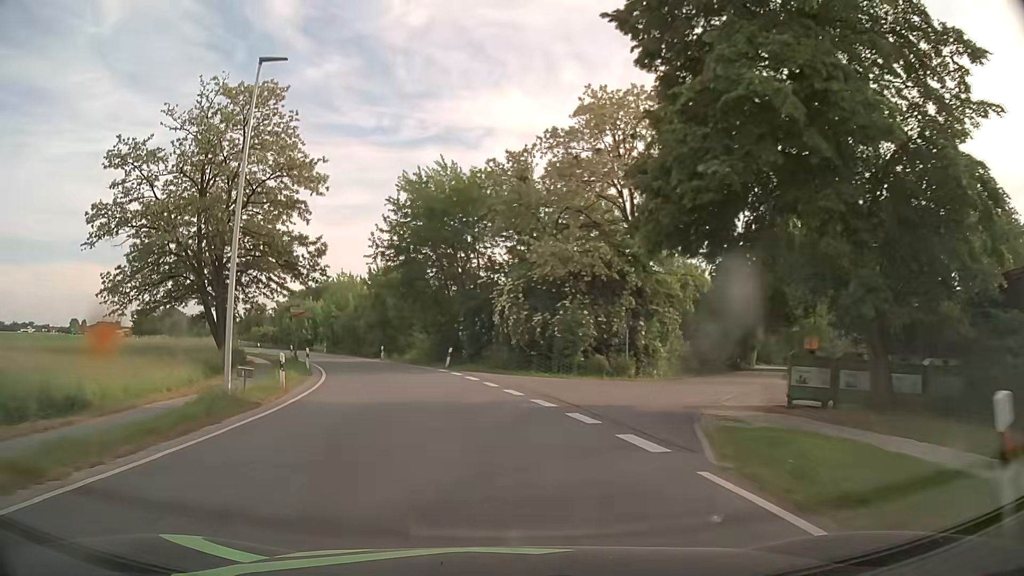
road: secondary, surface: asphalt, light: Day
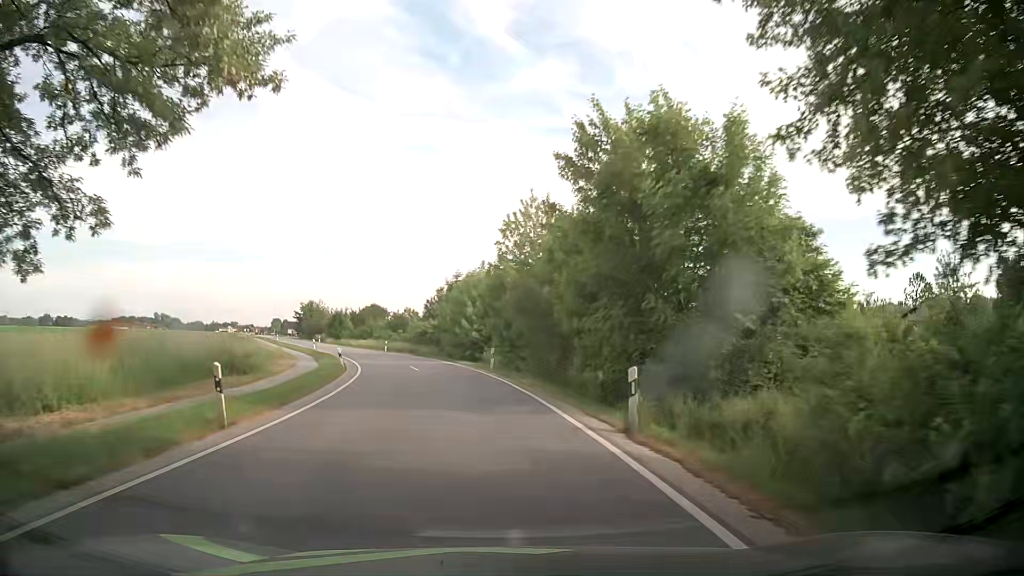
(-6.7, +37.2) m; -20°
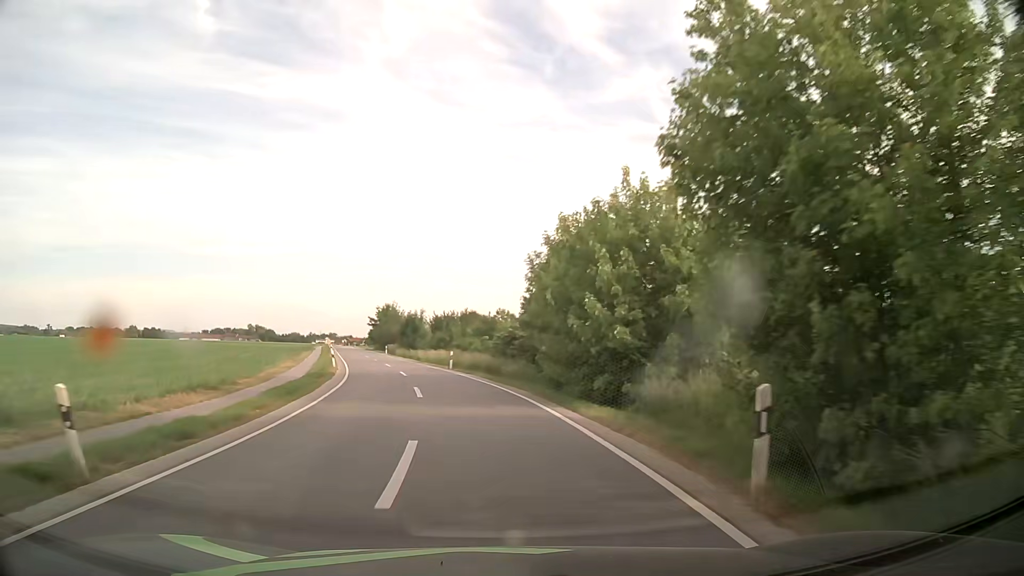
(-1.5, +24.6) m; -8°
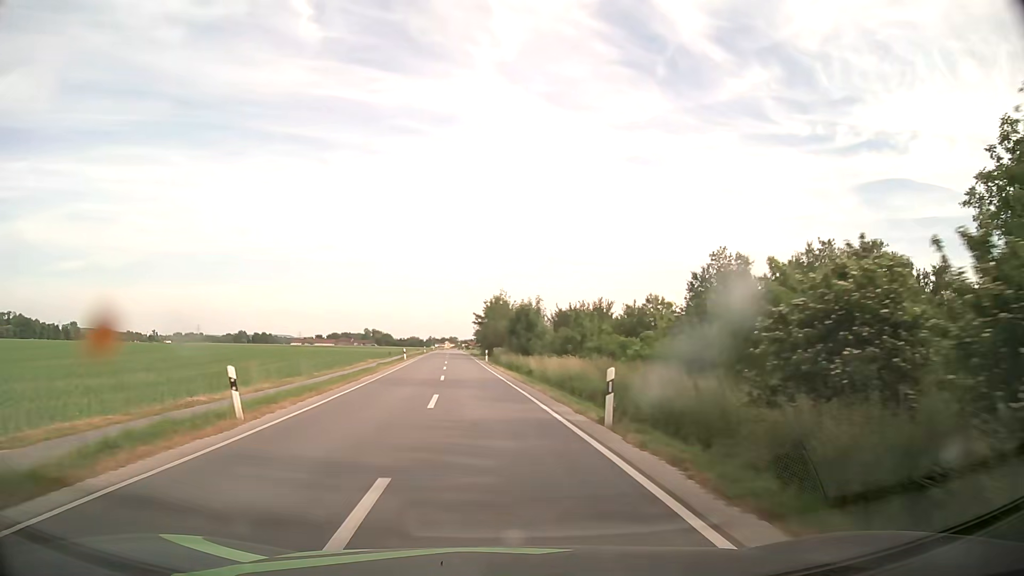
(-2.5, +27.1) m; -10°
(0, +10) (-1, +20) (-1, +30) (-2, +40) (-3, +50) (-4, +60) (-5, +70) (-6, +80) (-7, +90) (-8, +100) m
